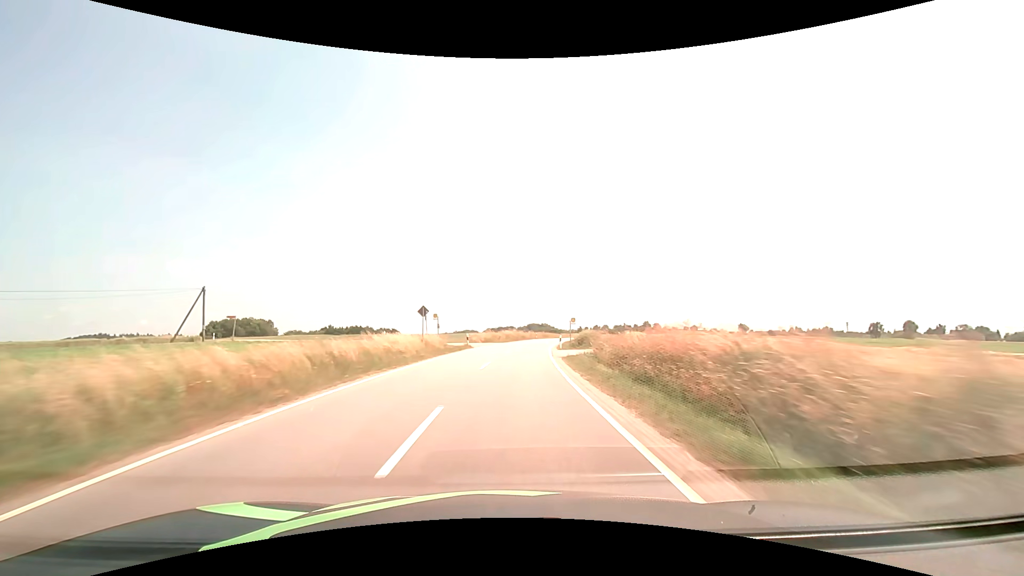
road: tertiary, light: Day
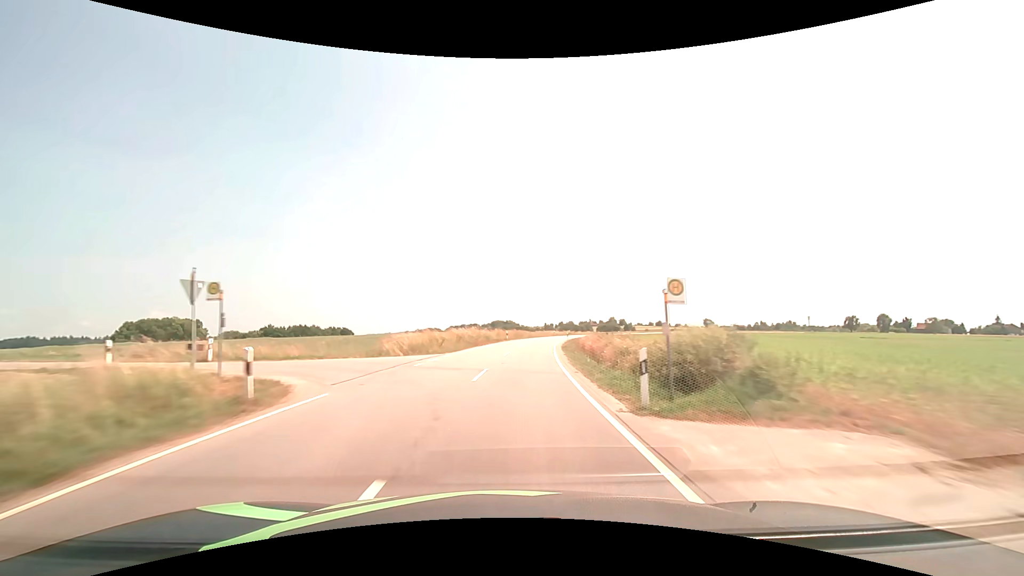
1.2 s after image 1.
(+0.9, +28.4) m; +4°
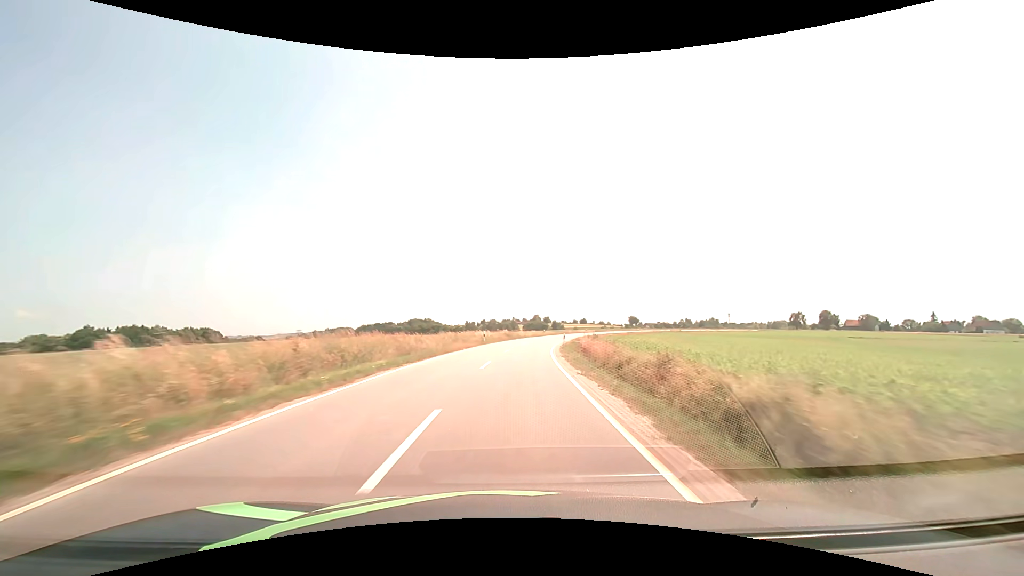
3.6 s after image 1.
(+4.6, +56.6) m; +9°
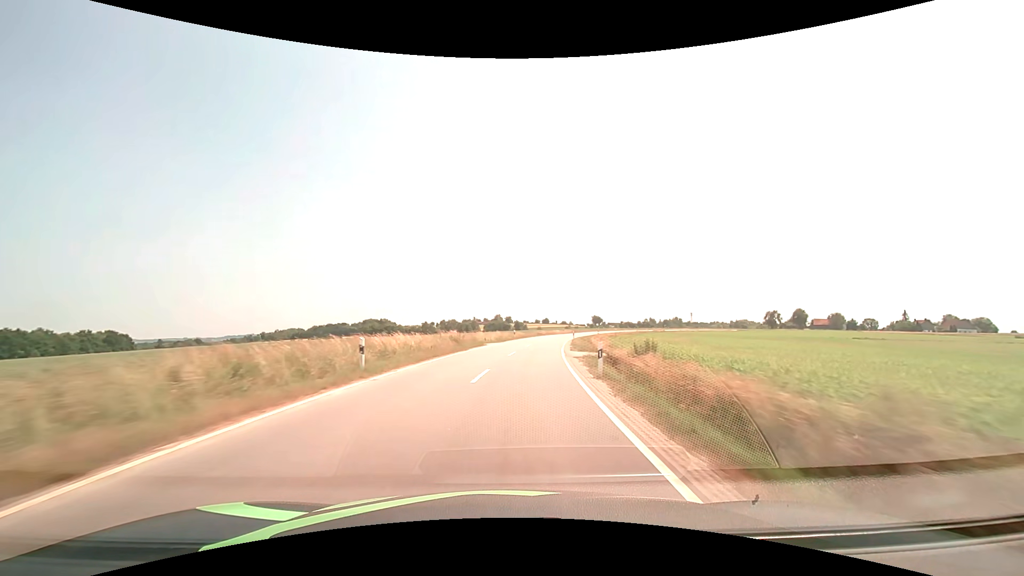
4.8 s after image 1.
(+1.0, +28.5) m; +4°
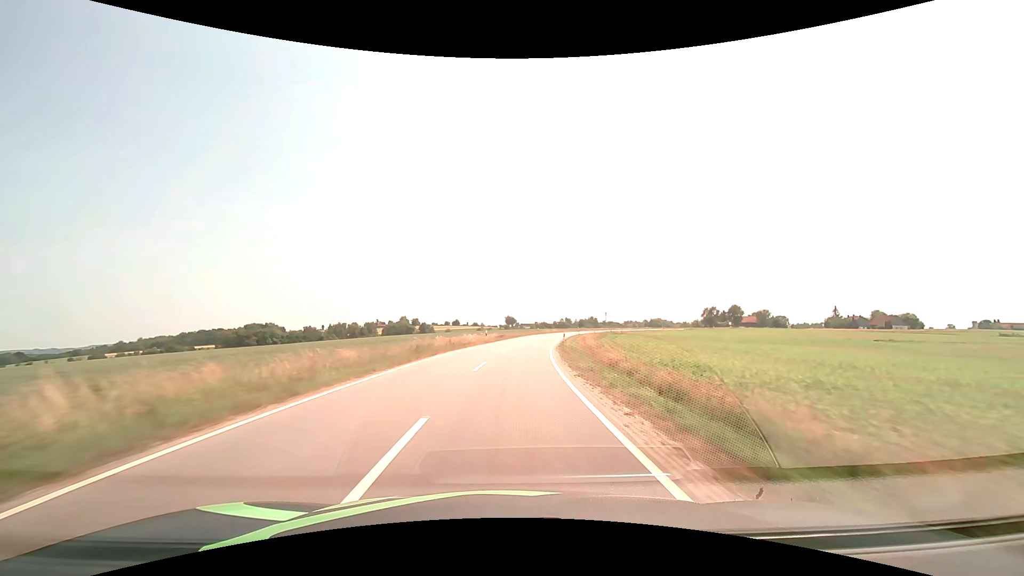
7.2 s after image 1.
(+5.7, +56.6) m; +11°
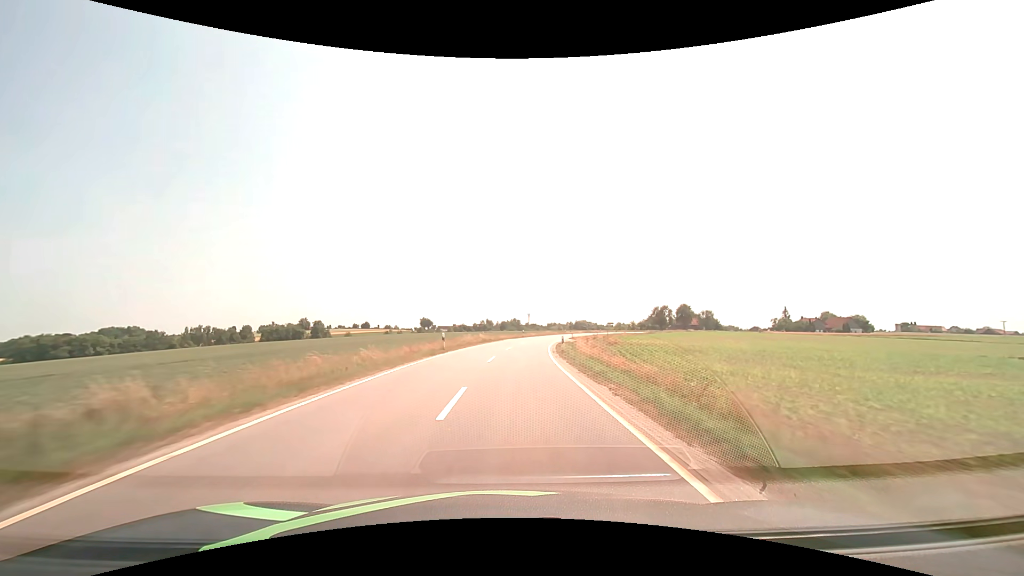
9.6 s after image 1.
(+4.1, +56.7) m; +9°
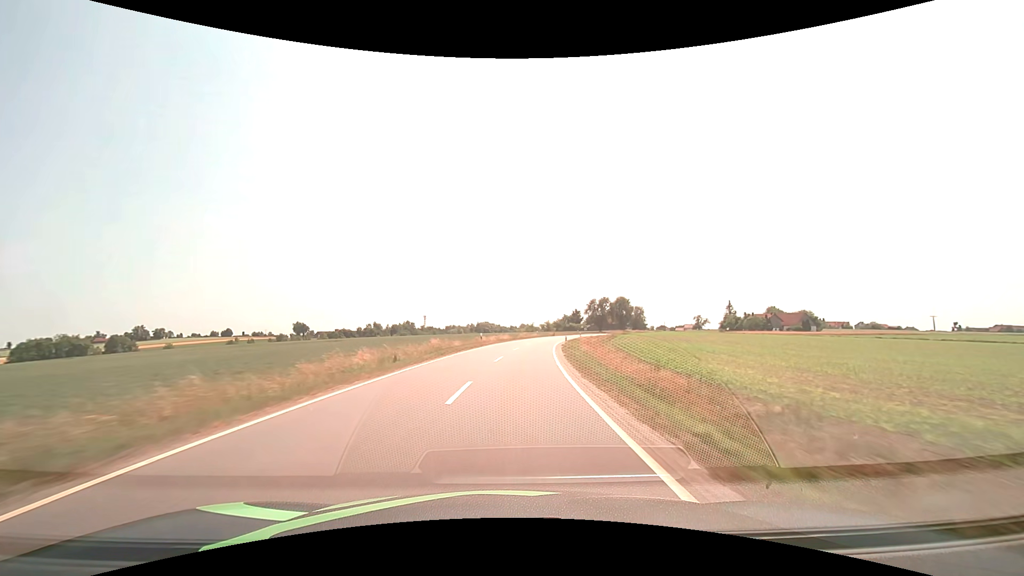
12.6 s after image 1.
(+7.1, +70.4) m; +12°
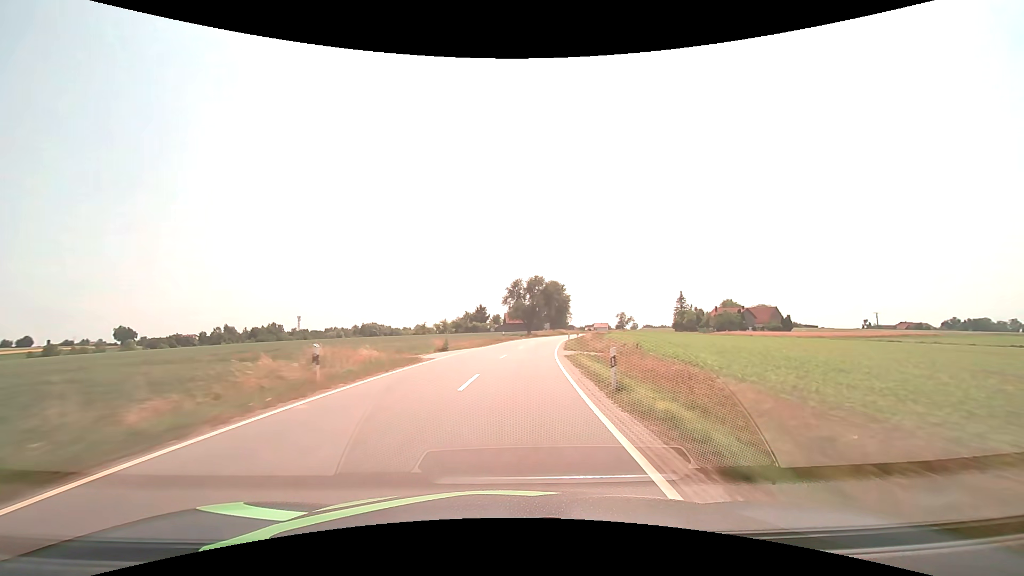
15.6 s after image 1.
(+7.1, +70.4) m; +11°
(0, +10) (+1, +20) (+1, +30) (+3, +40) (+4, +50) (+6, +60) (+7, +69) (+10, +79) (+12, +89) (+14, +99) m
